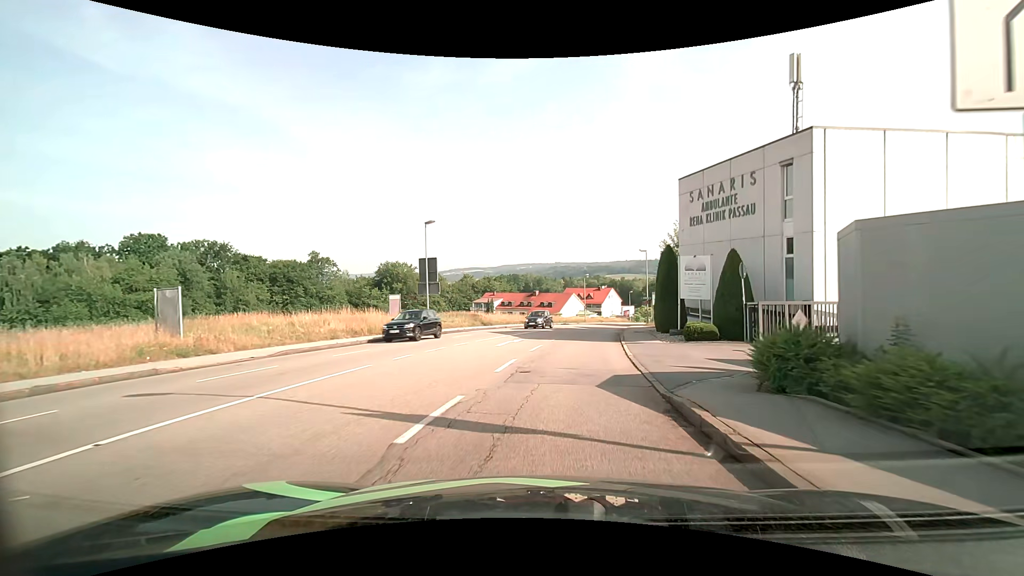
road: tertiary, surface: asphalt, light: Day
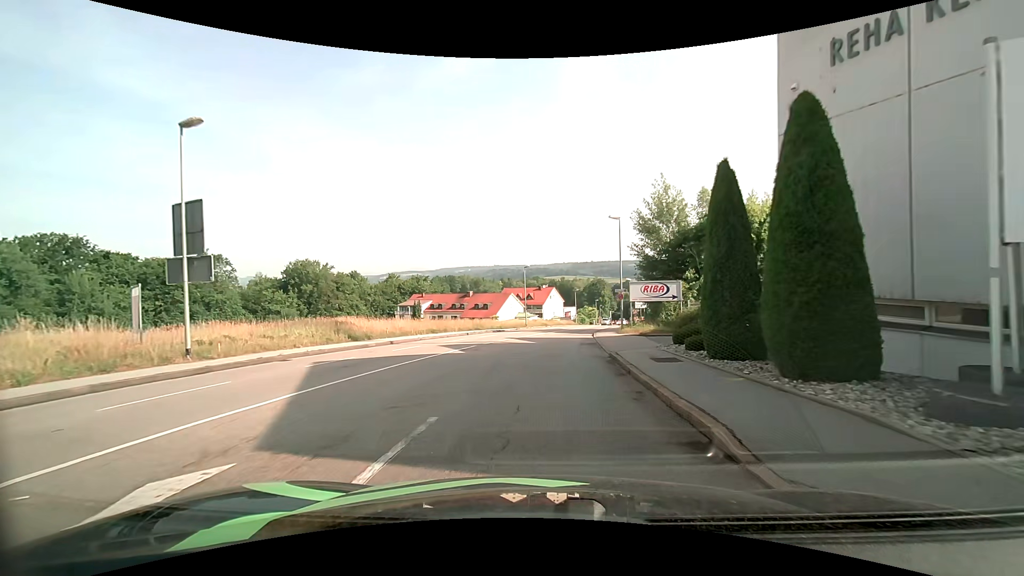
(+1.4, +19.7) m; +7°
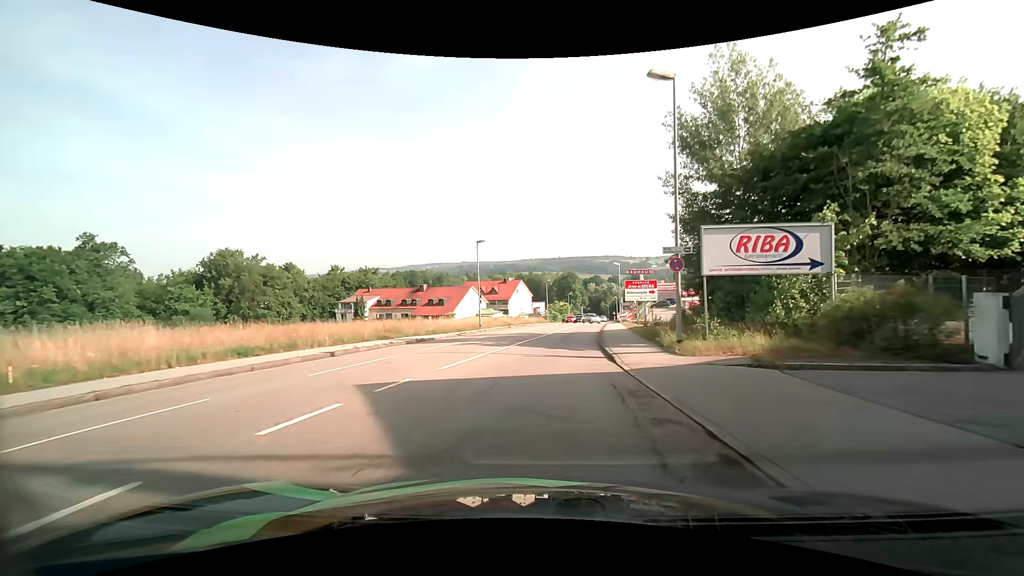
(+0.6, +20.5) m; +4°
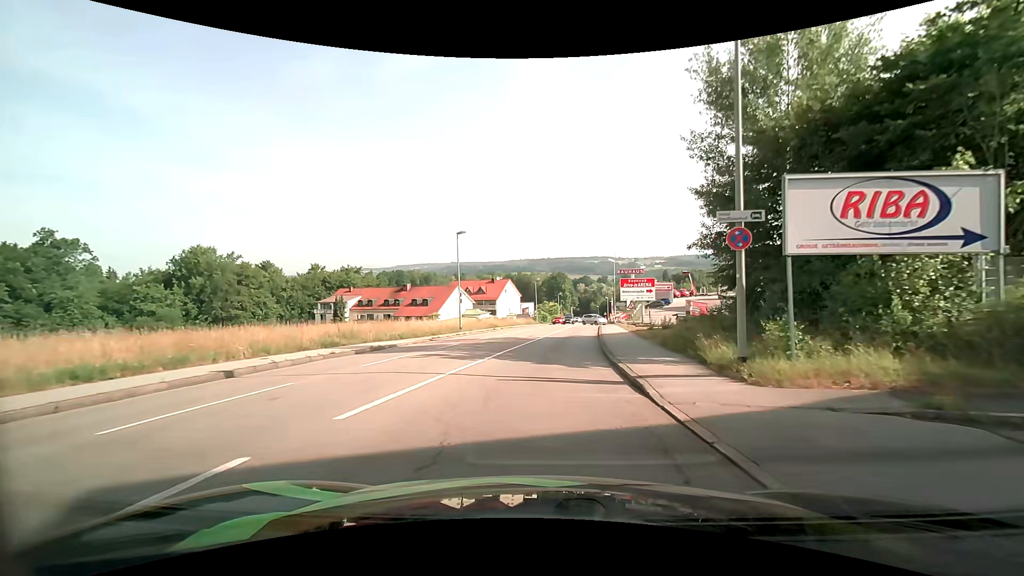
(0.0, +5.3) m; +1°
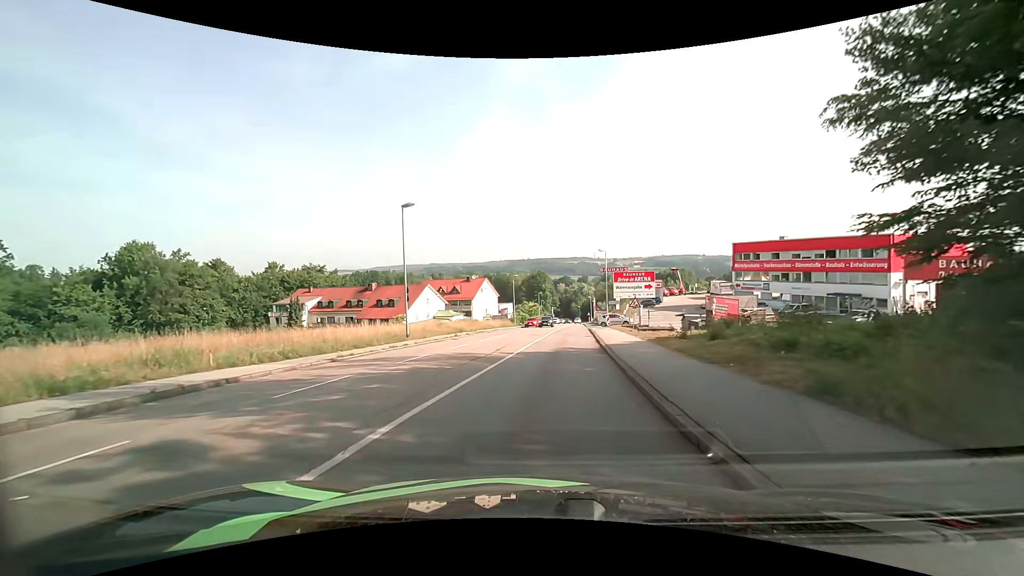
(+0.3, +10.6) m; +2°
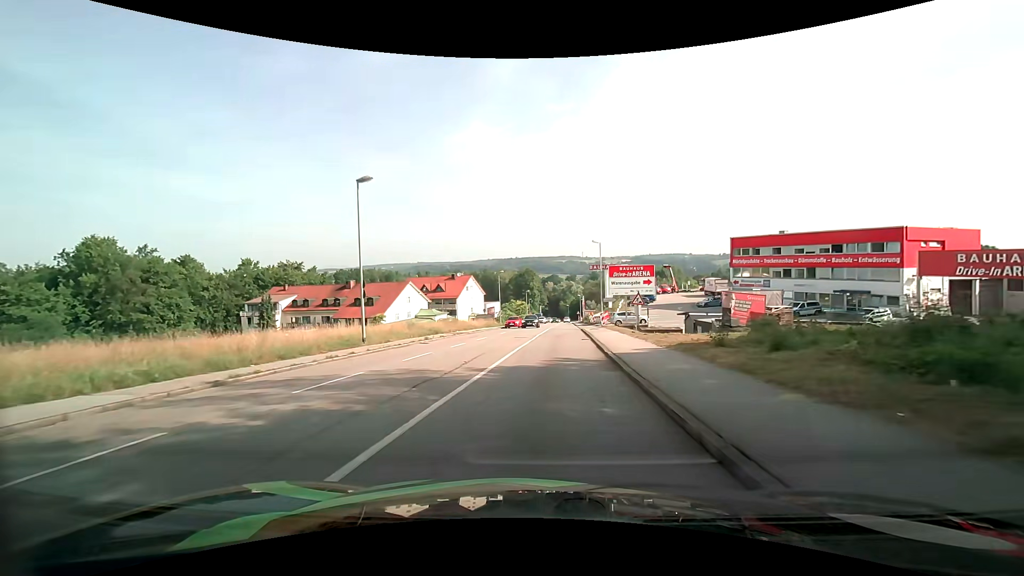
(+0.1, +5.4) m; +1°
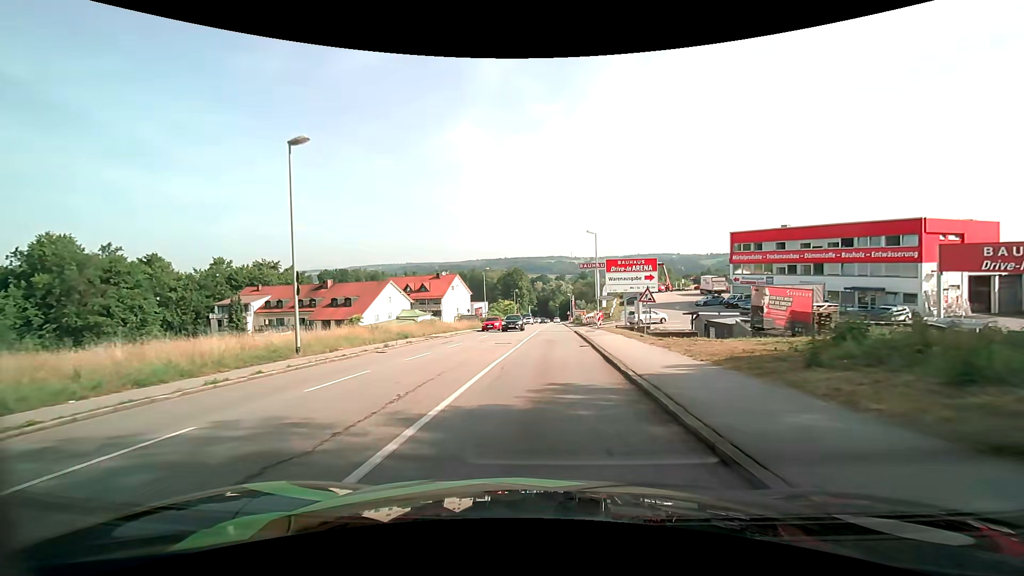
(+0.1, +5.5) m; +2°
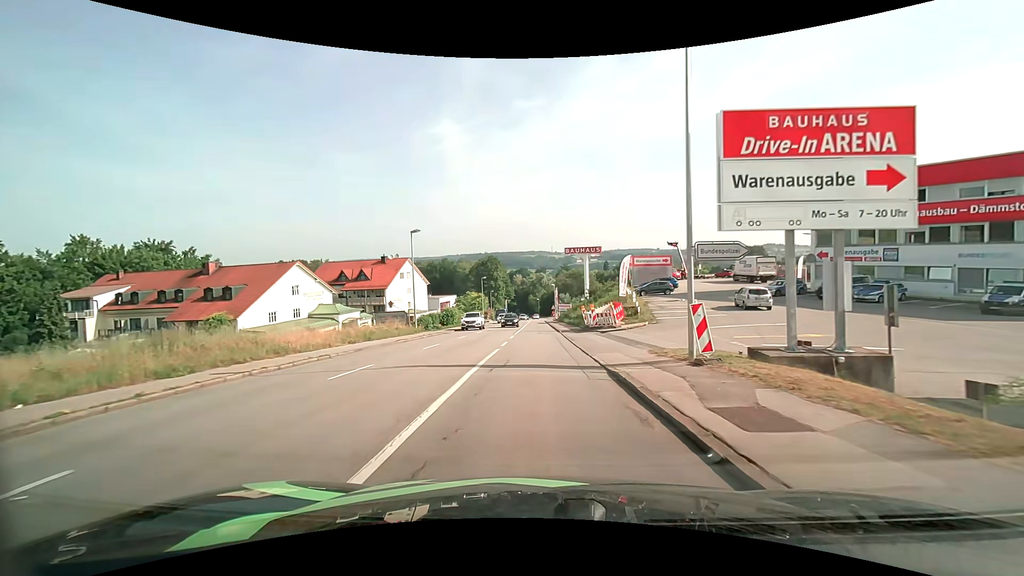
(+0.8, +29.3) m; +2°
(0, +10) (0, +20) (0, +30) (0, +40) (0, +50) (0, +60) (-1, +70) (-1, +80) (-1, +90) (-1, +100) m
